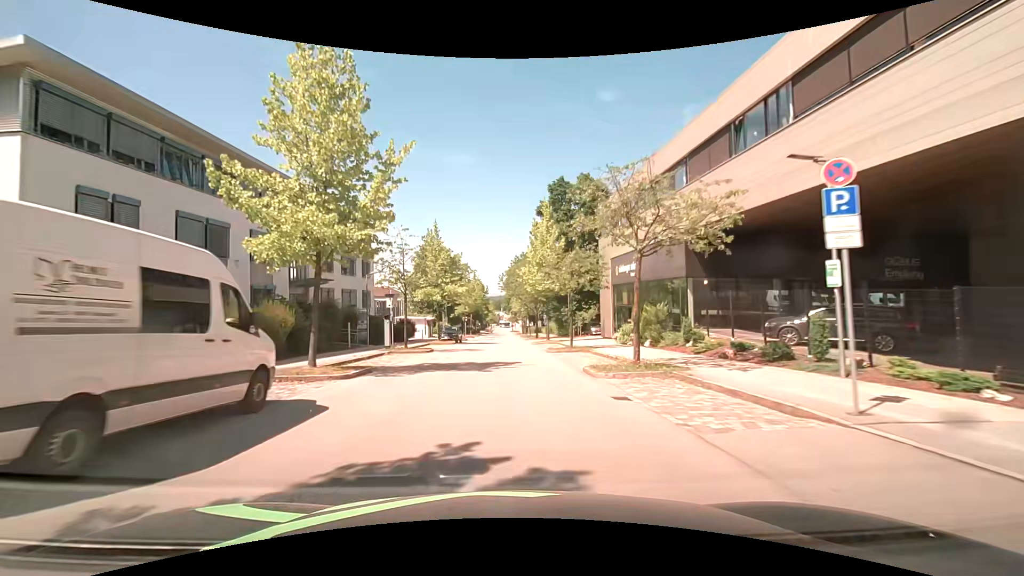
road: residential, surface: asphalt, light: Day
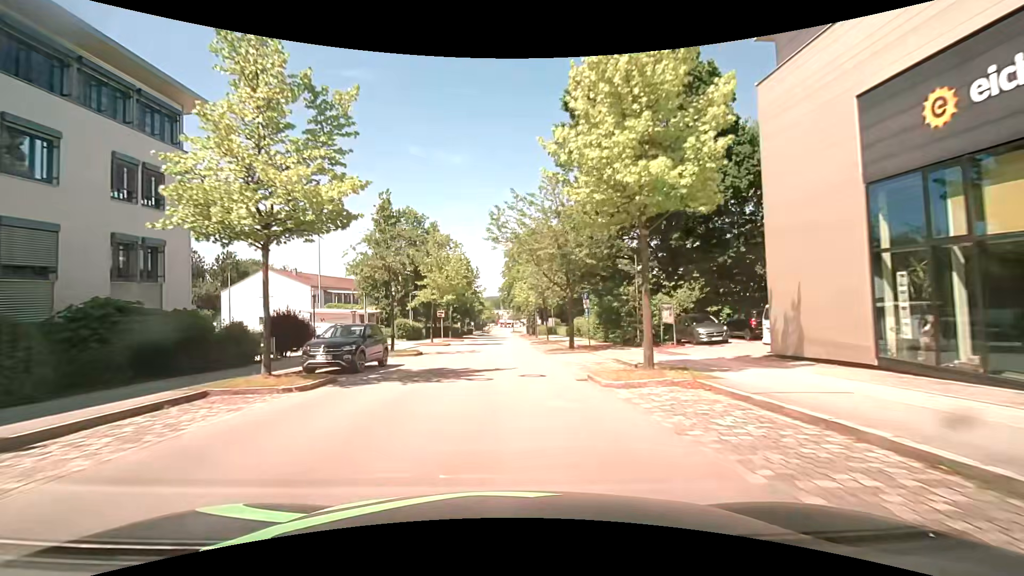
(-0.3, +30.6) m; -1°
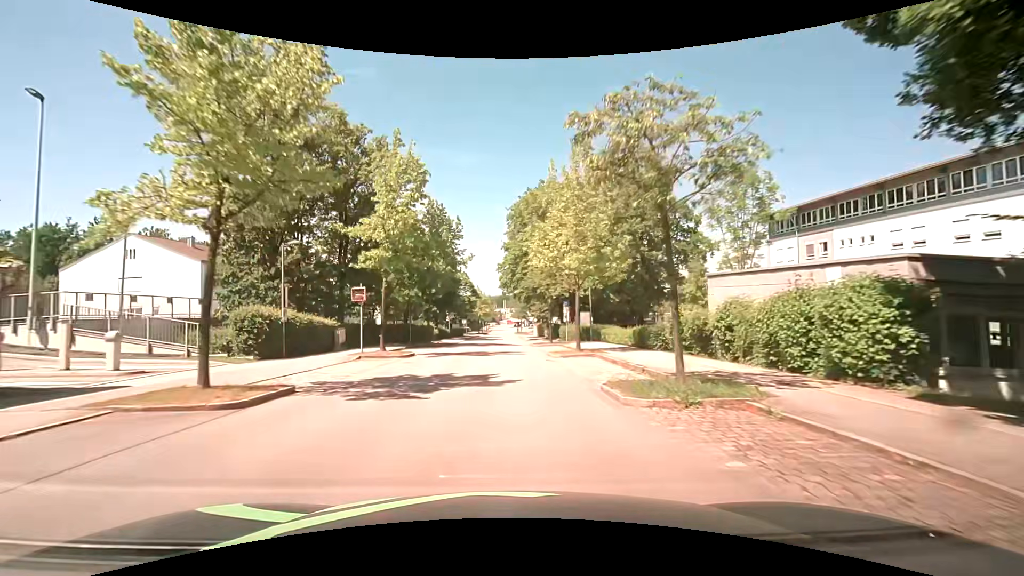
(-0.1, +30.6) m; -1°
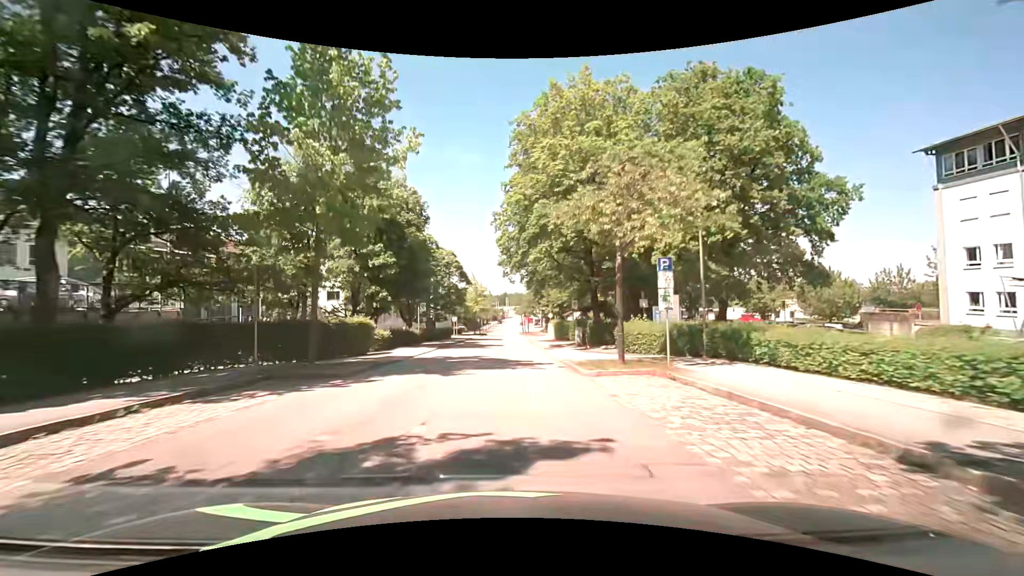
(+0.2, +22.9) m; +1°
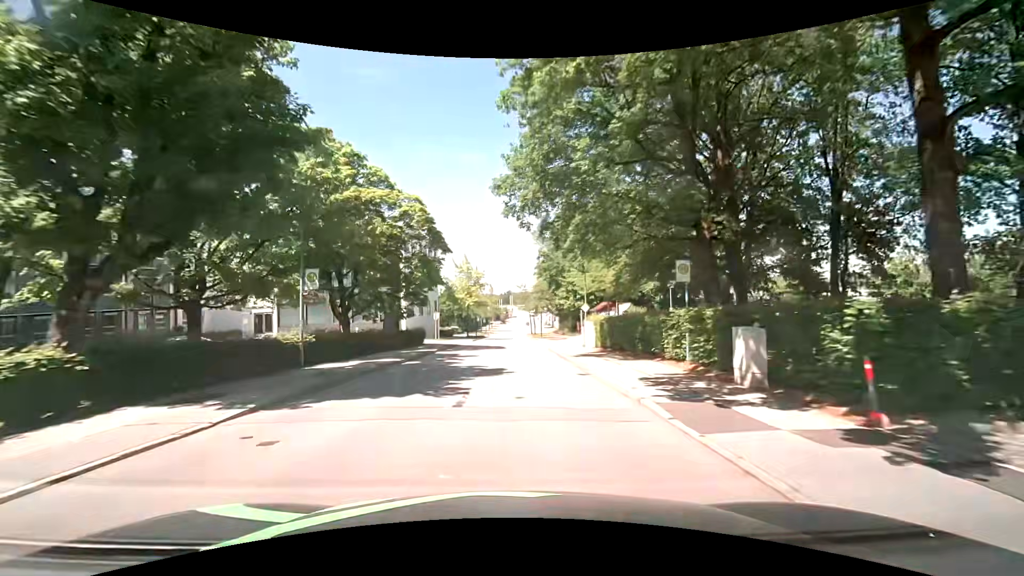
(-0.3, +22.9) m; -1°
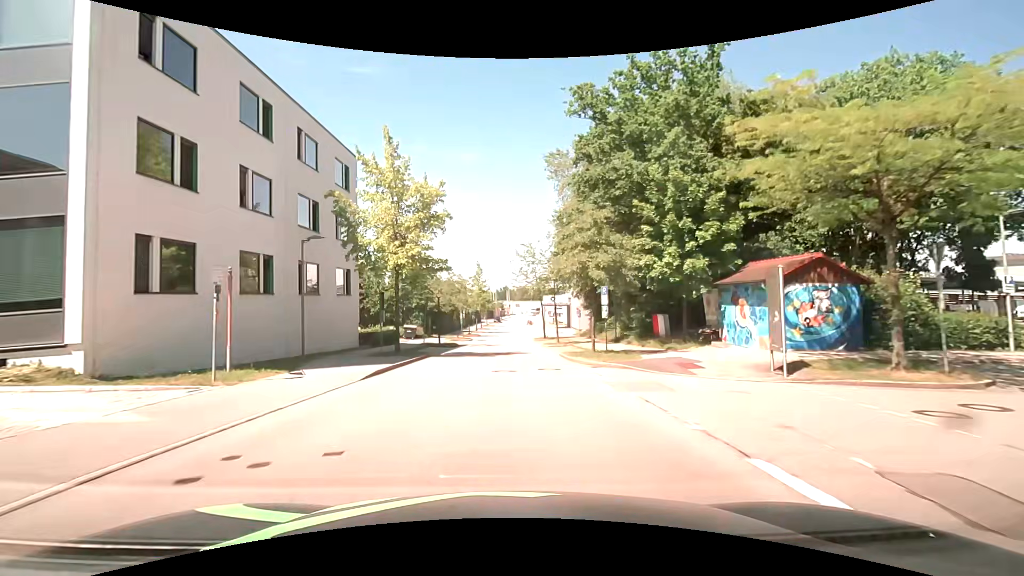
(+0.3, +38.2) m; +1°
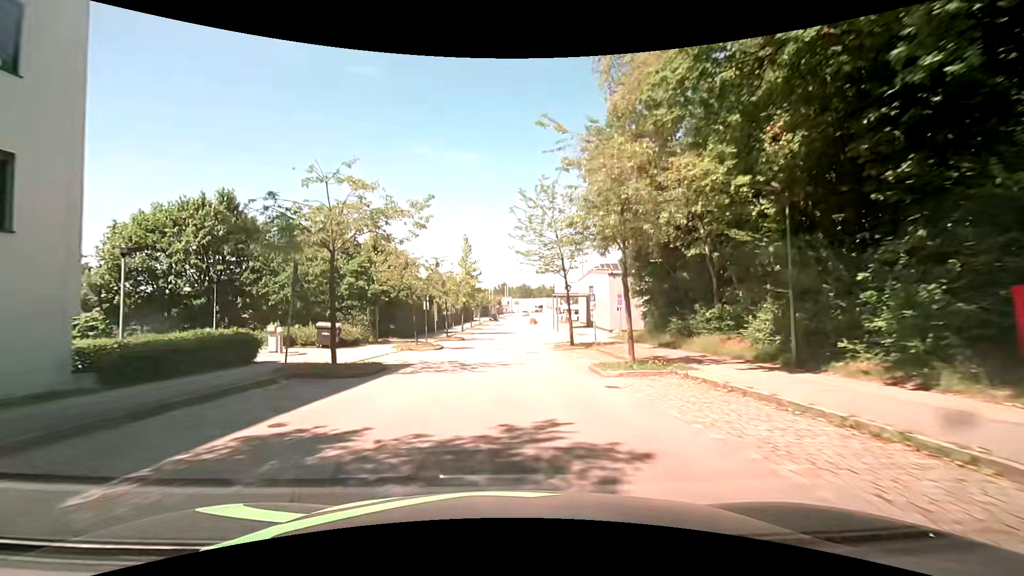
(-0.1, +23.0) m; -1°
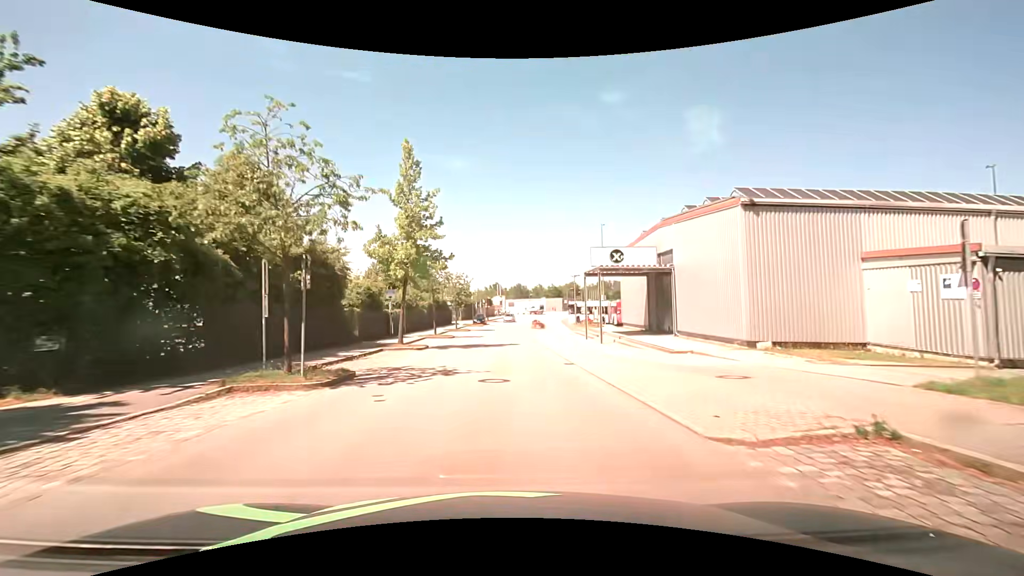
(+0.3, +30.5) m; +1°
(0, +10) (0, +20) (0, +30) (0, +40) (0, +50) (0, +60) (+1, +70) (+2, +80) (+3, +90) (+5, +100) m
